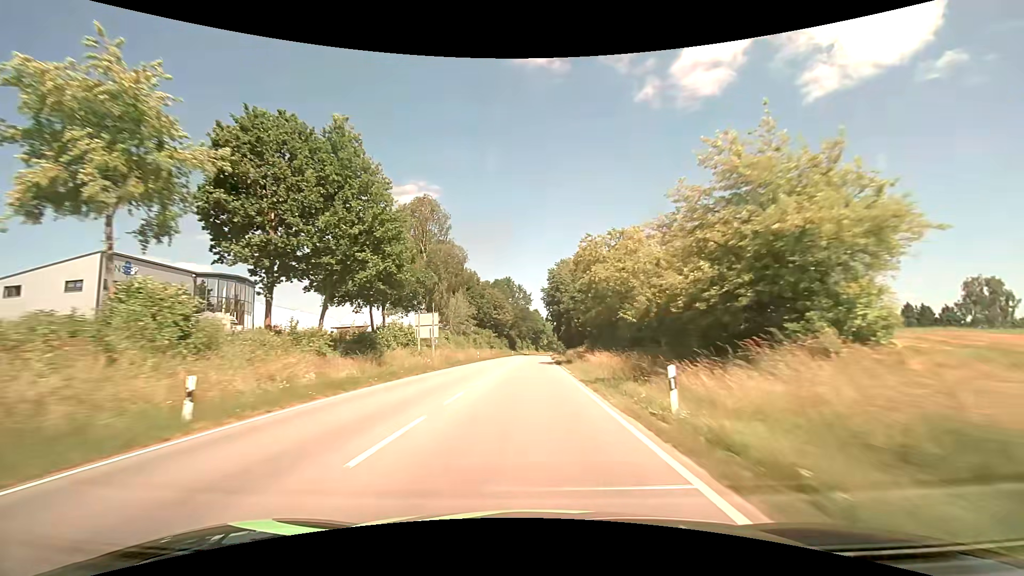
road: secondary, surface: asphalt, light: Day
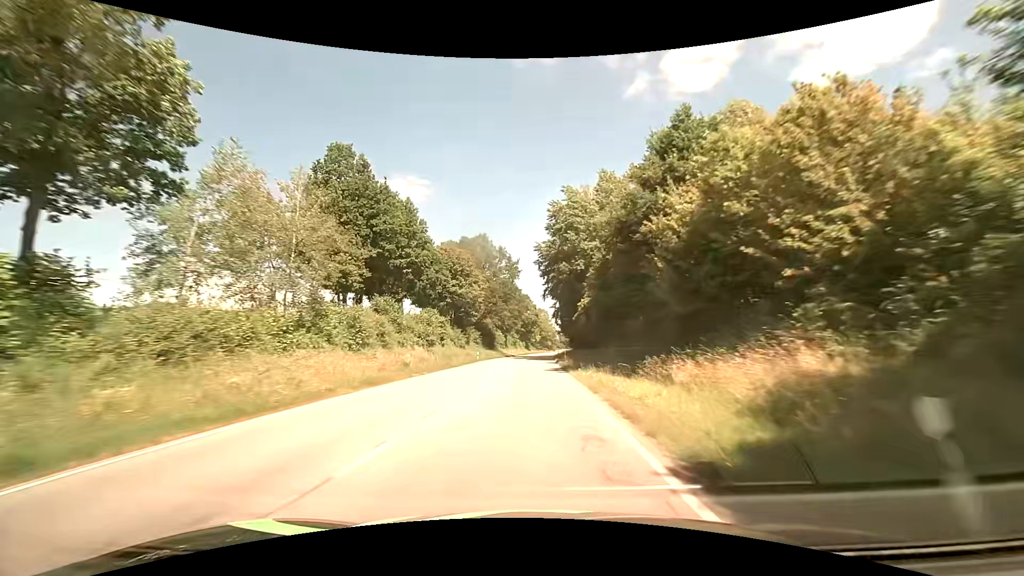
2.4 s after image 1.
(+0.5, +54.1) m; +1°
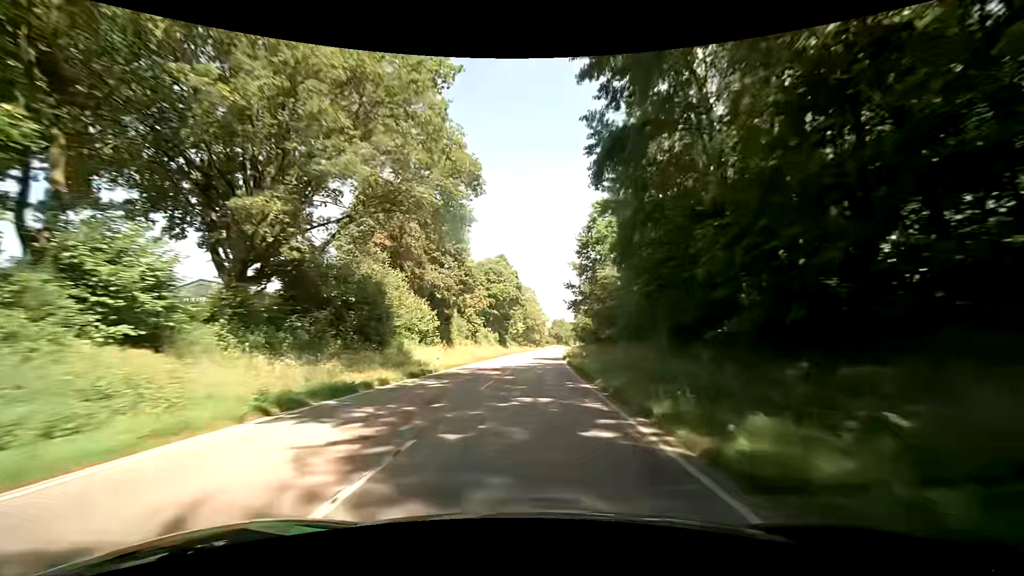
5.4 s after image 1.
(+1.0, +70.4) m; +2°
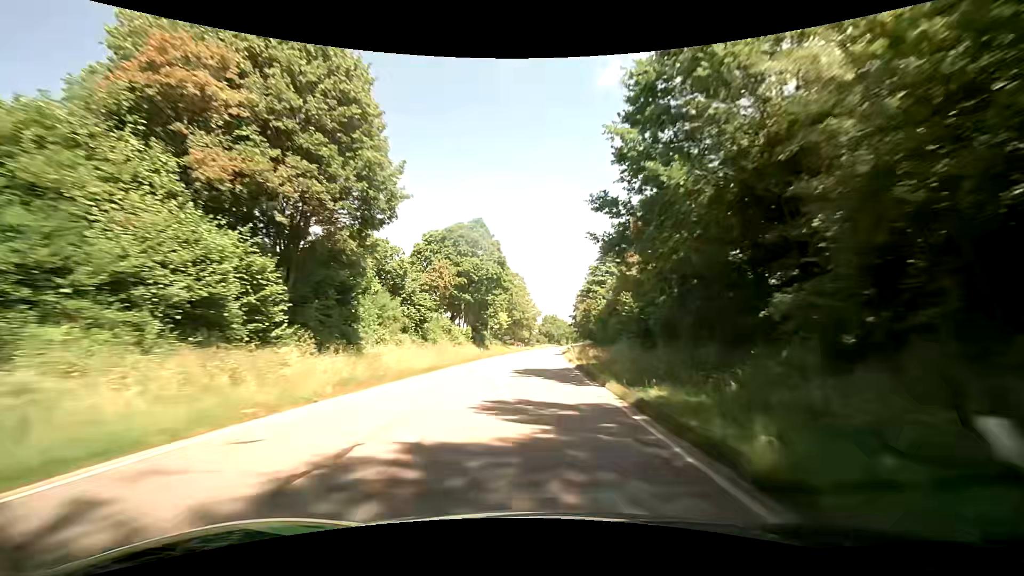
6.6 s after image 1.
(+0.3, +28.6) m; +1°
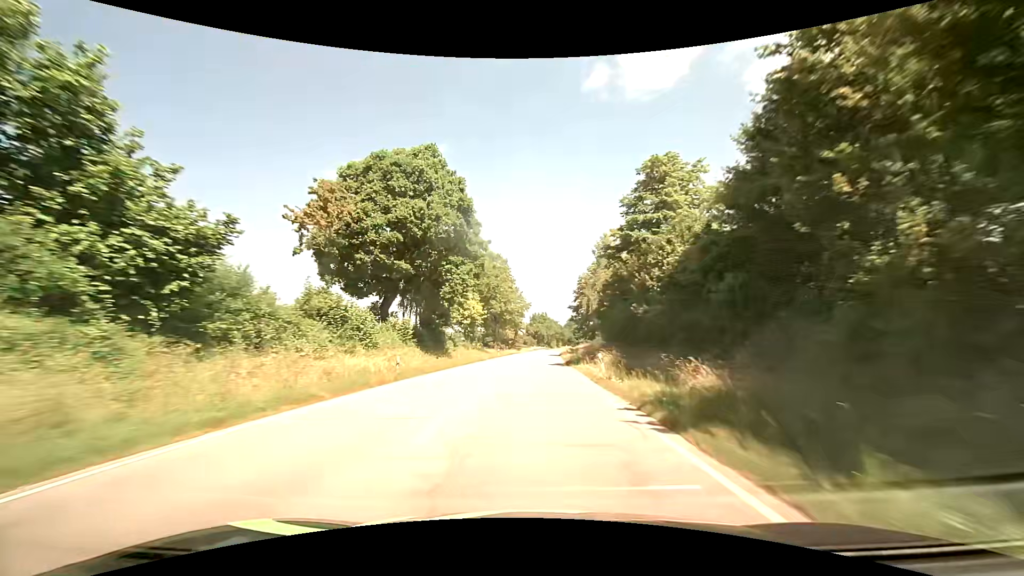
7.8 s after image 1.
(+0.4, +28.7) m; +2°
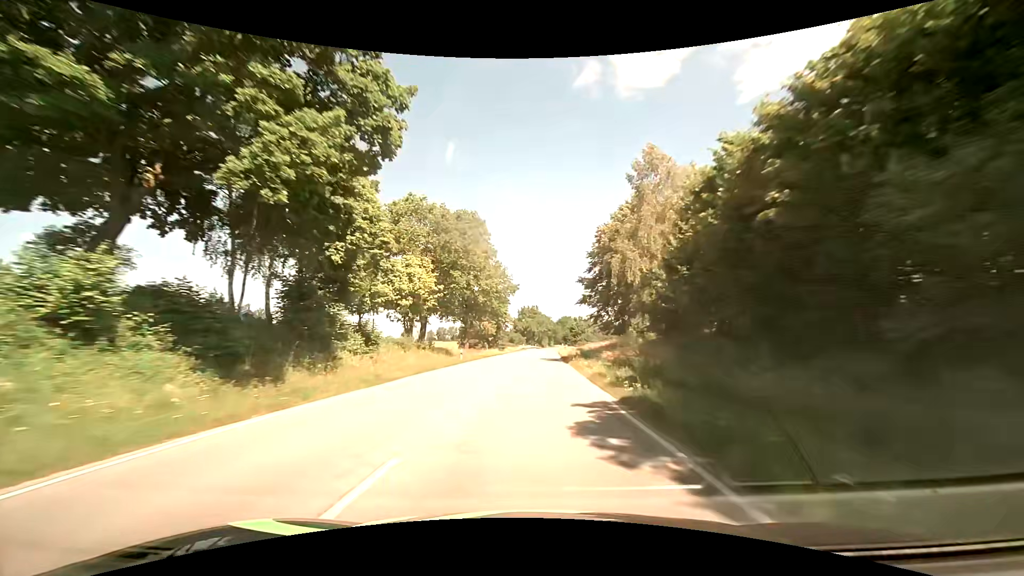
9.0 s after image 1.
(+0.3, +28.8) m; +1°
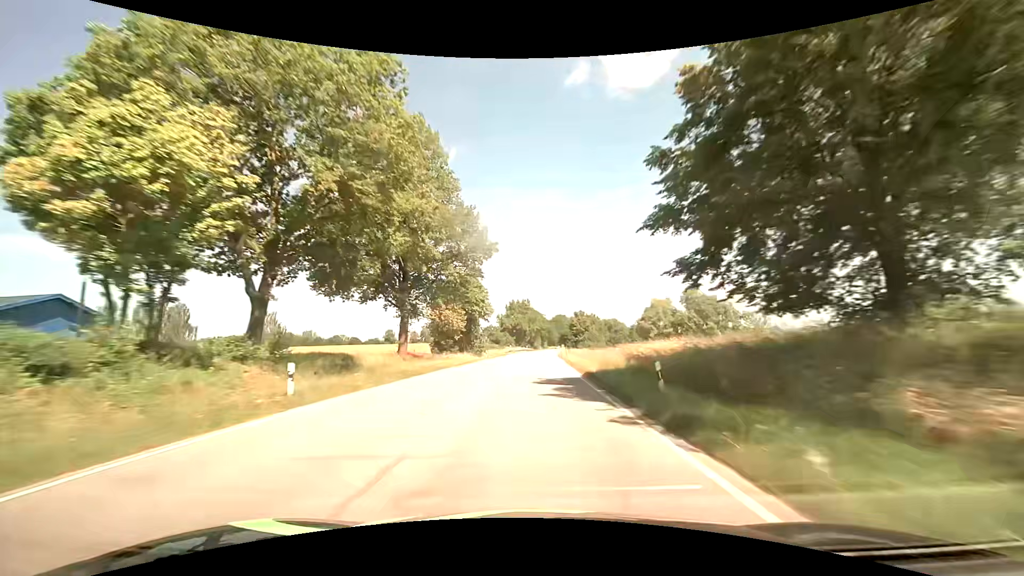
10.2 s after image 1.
(+0.3, +28.9) m; +1°
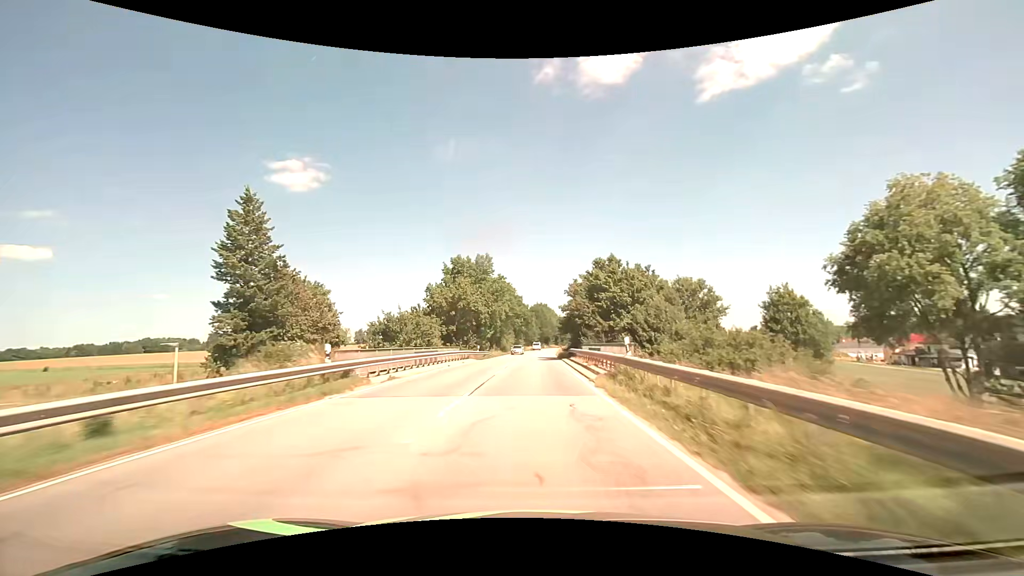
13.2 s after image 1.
(+1.9, +72.7) m; +3°
(0, +10) (0, +20) (0, +30) (0, +40) (+1, +50) (+1, +60) (+1, +70) (+2, +80) (+2, +90) (+3, +100) m
